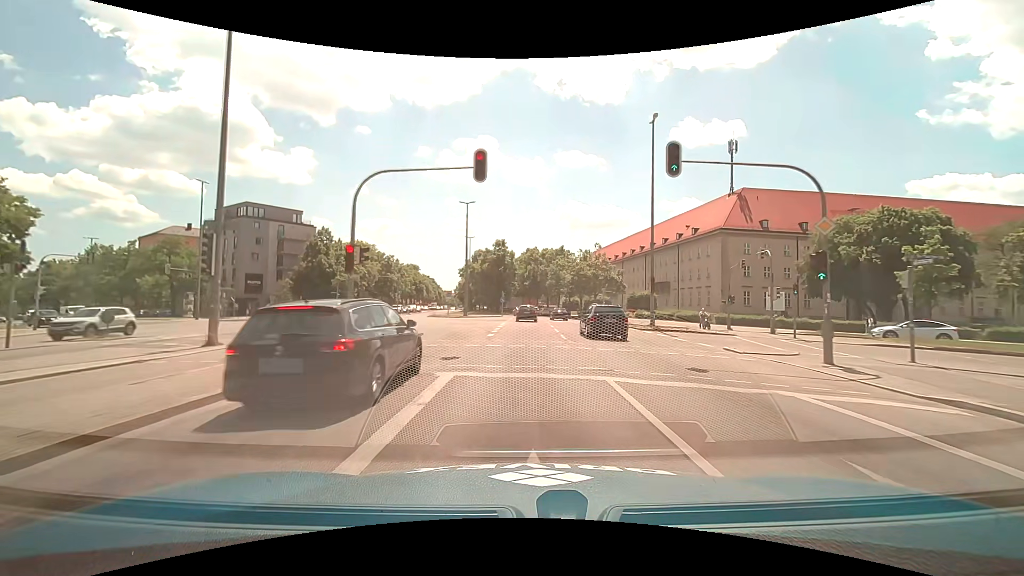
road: secondary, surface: asphalt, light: Day
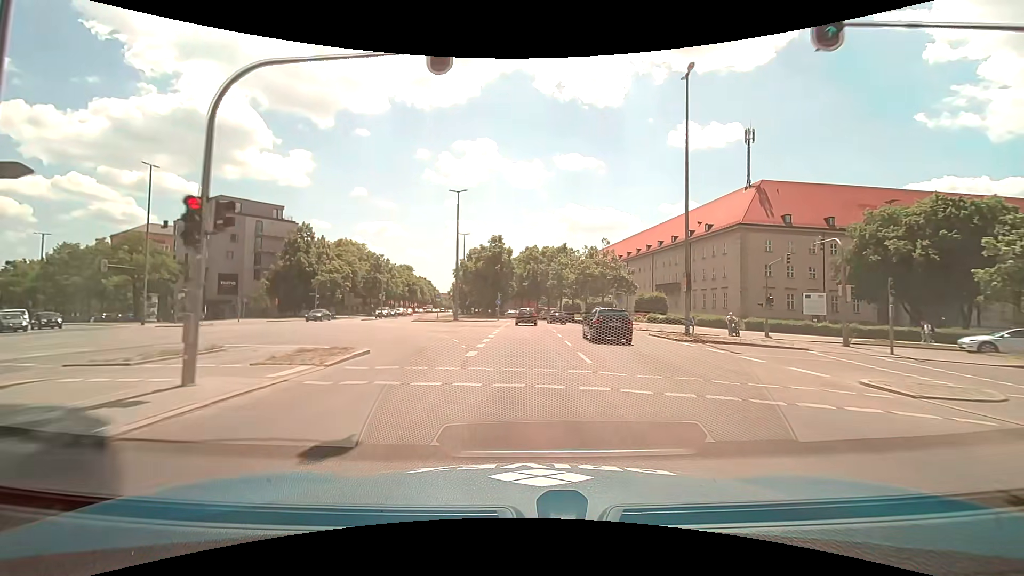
(0.0, +7.6) m; 0°
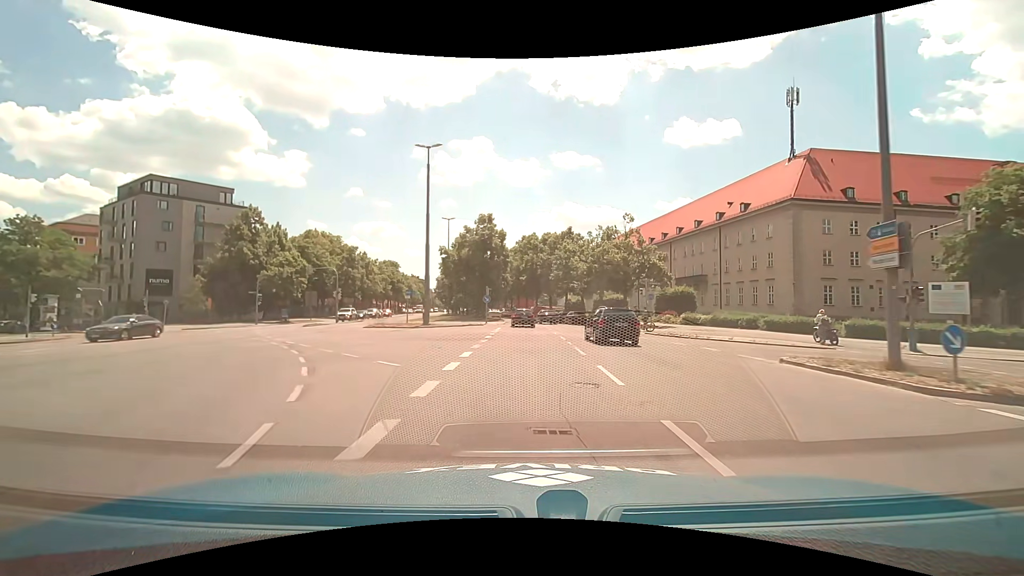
(+0.2, +15.2) m; +1°
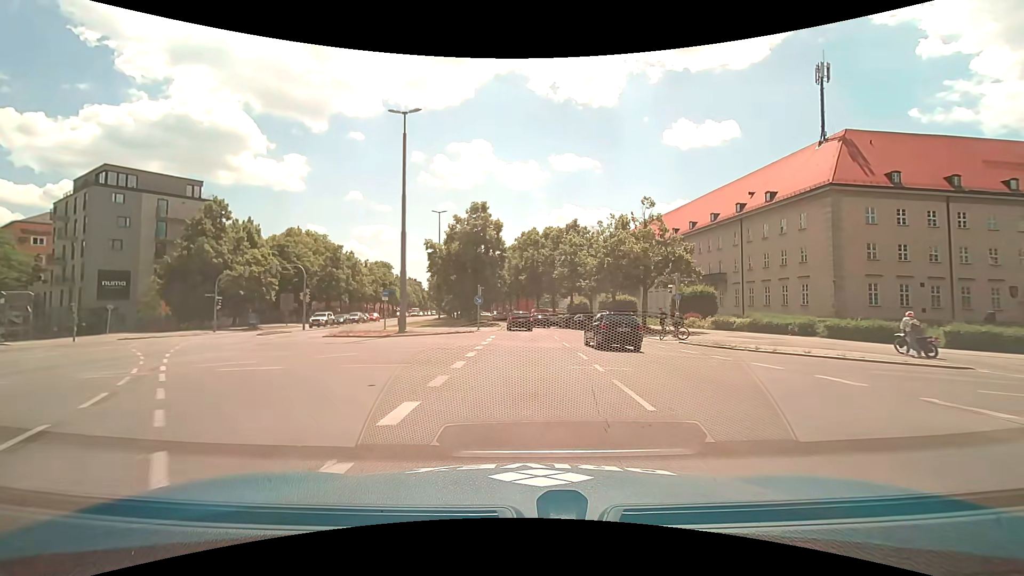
(0.0, +7.6) m; 0°
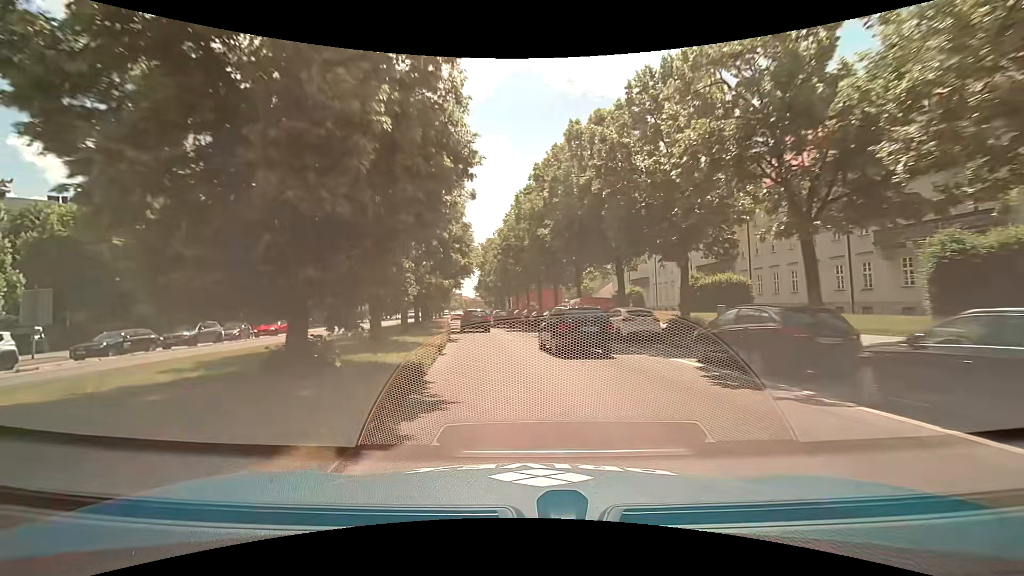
(-0.3, +38.2) m; -2°
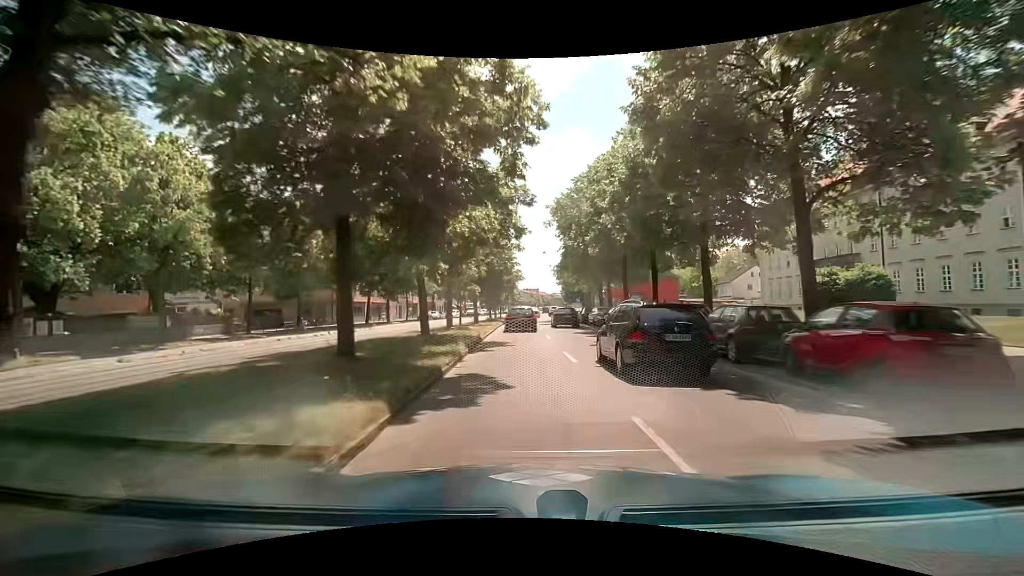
(-4.3, +37.9) m; -11°
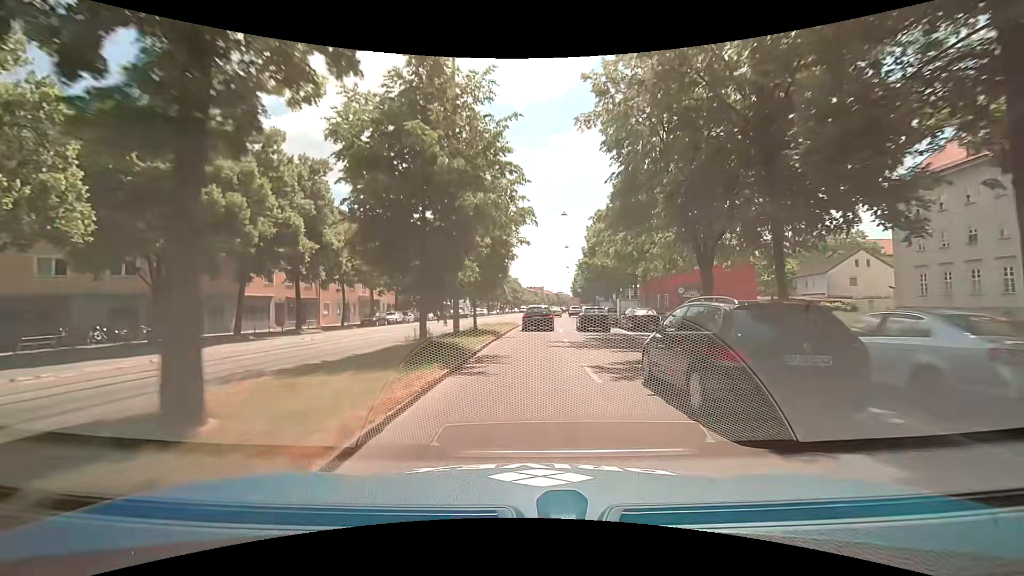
(+0.5, +30.6) m; 0°
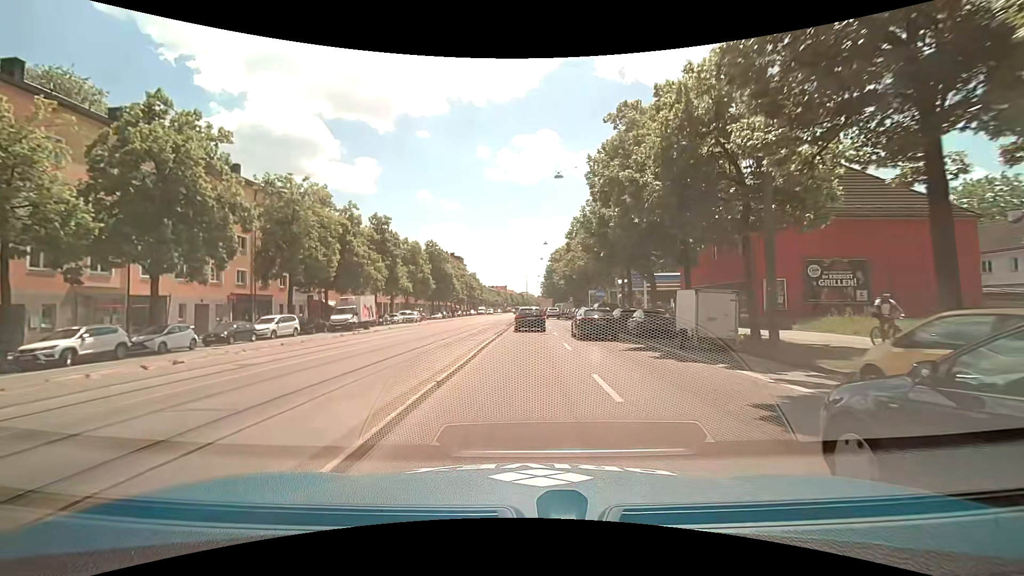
(+1.6, +38.2) m; +5°
(0, +10) (0, +20) (0, +30) (0, +40) (+1, +50) (+1, +60) (+1, +70) (+1, +80) (+1, +90) (+1, +100) m
